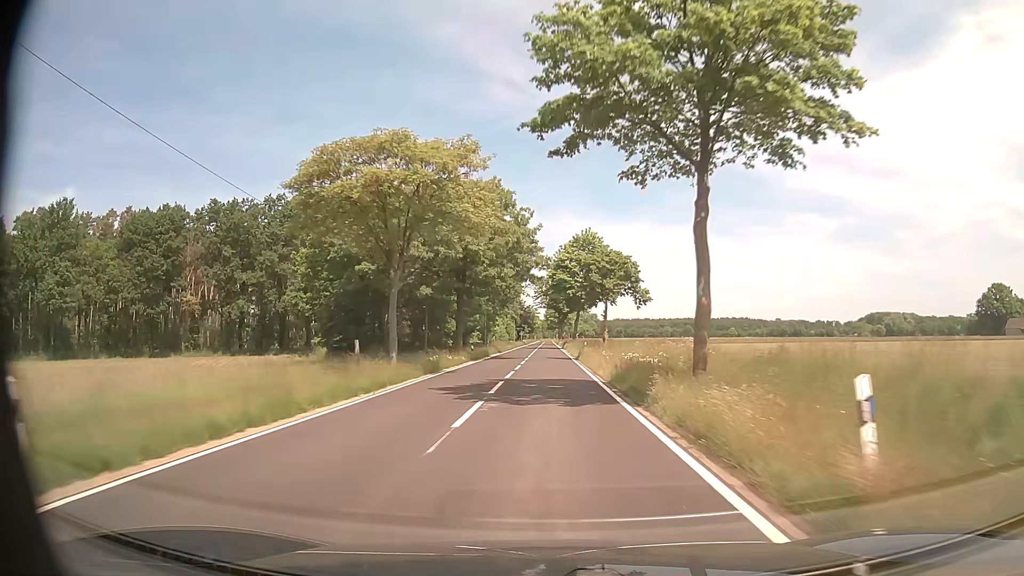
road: tertiary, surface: asphalt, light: Day
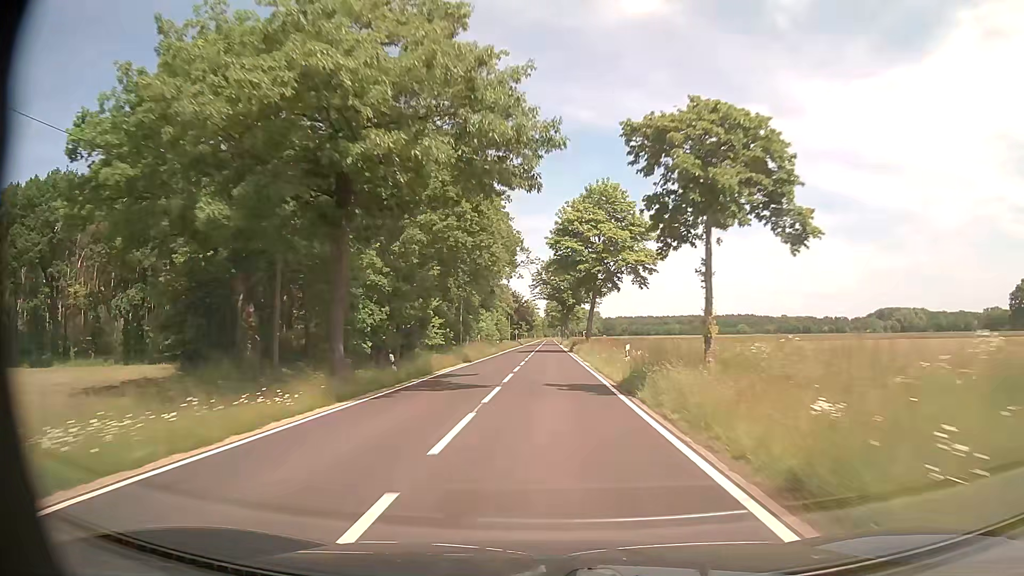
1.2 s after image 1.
(0.0, +27.1) m; 0°
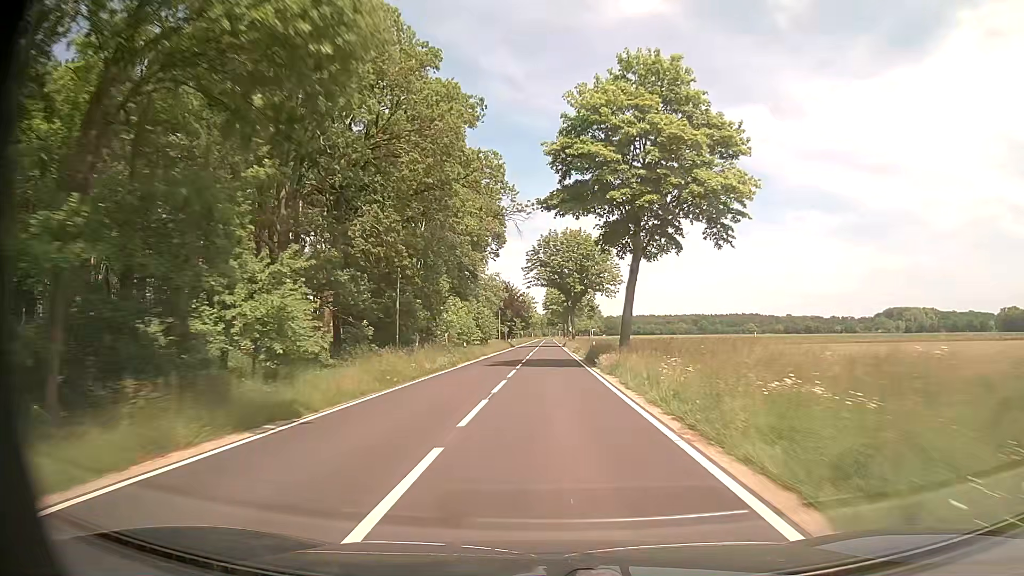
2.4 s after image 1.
(-0.2, +28.1) m; 0°
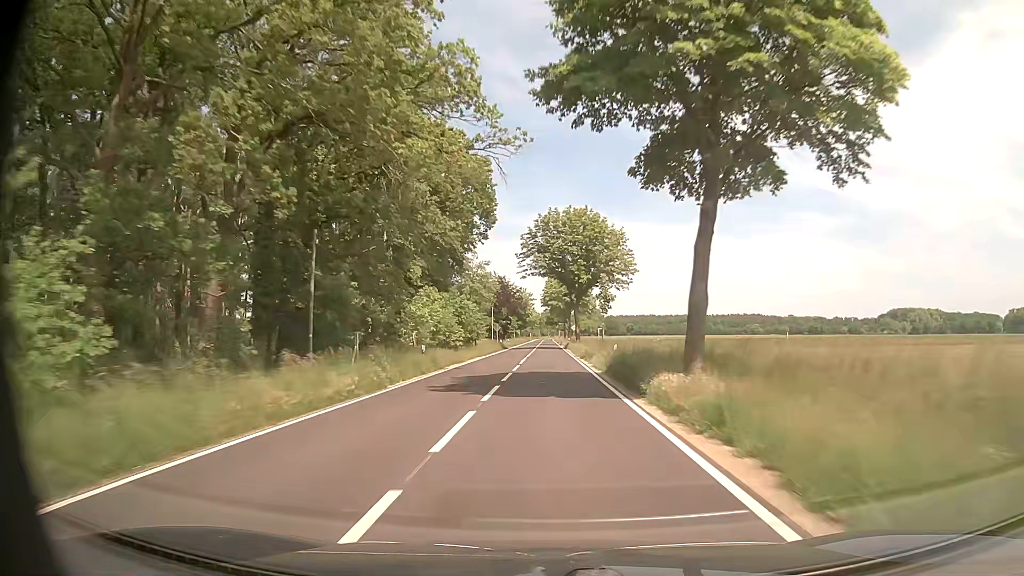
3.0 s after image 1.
(+0.1, +14.4) m; 0°
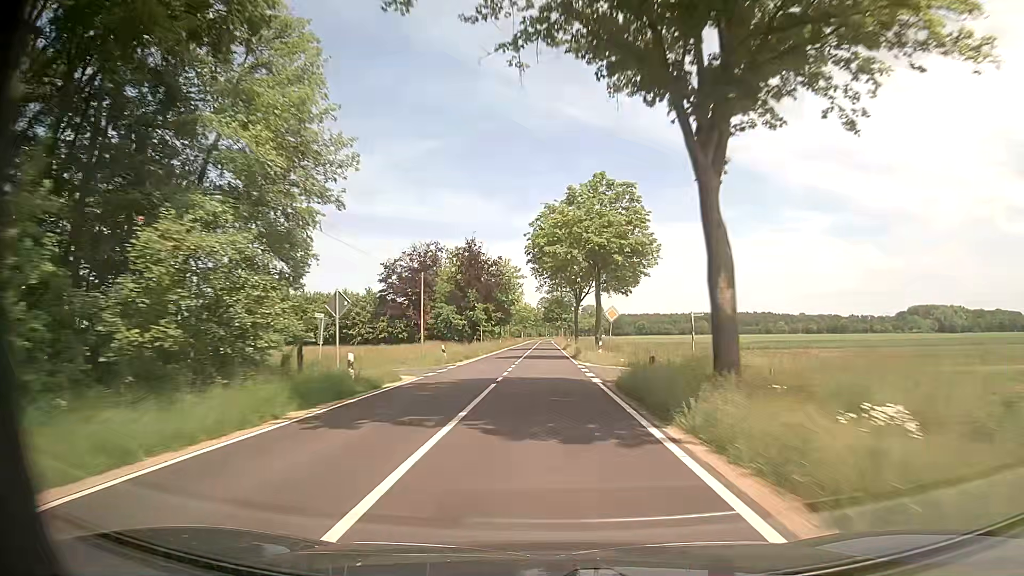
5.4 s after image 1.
(+0.2, +59.8) m; 0°
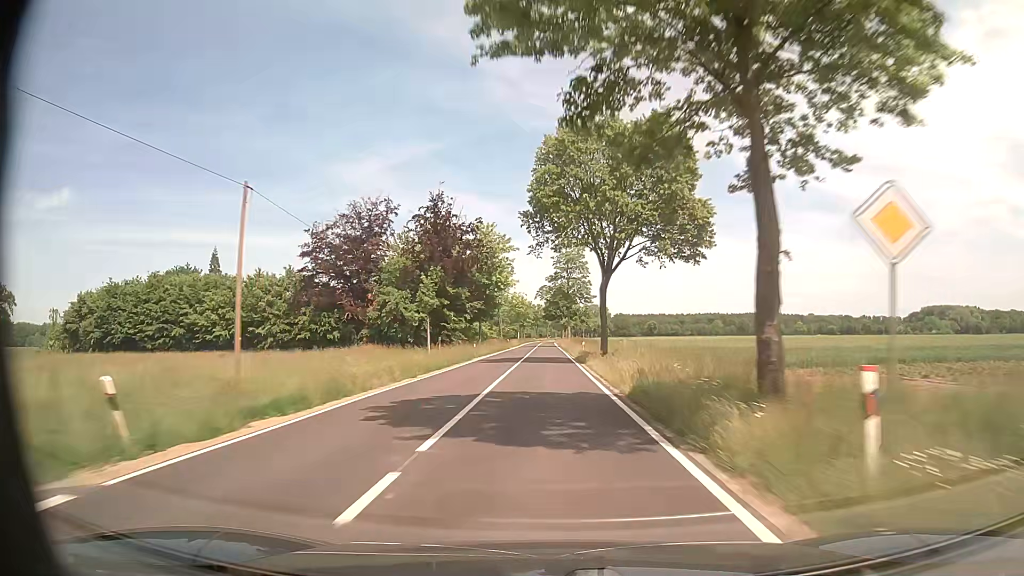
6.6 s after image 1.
(0.0, +30.6) m; 0°
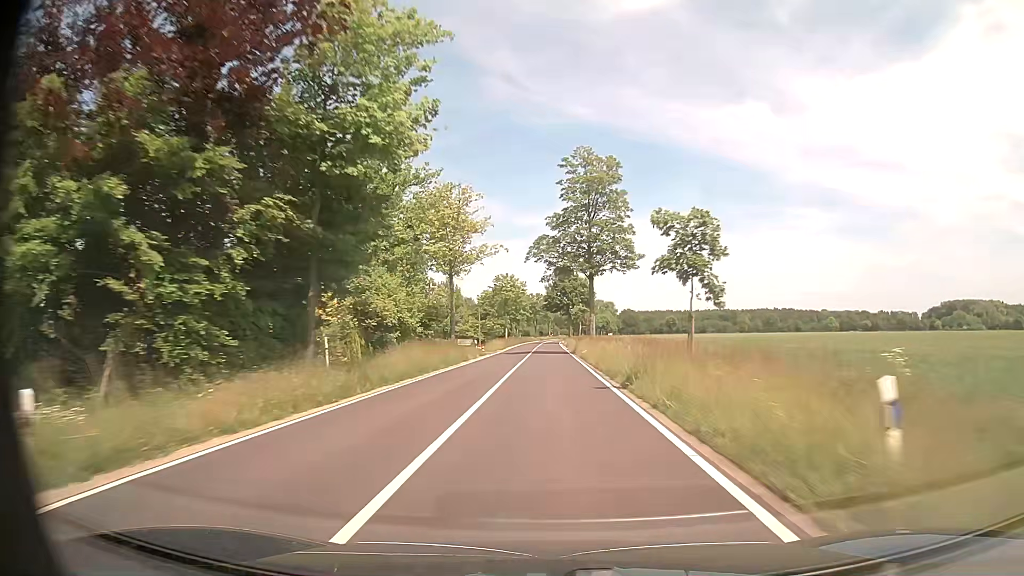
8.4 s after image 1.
(-0.1, +46.5) m; 0°
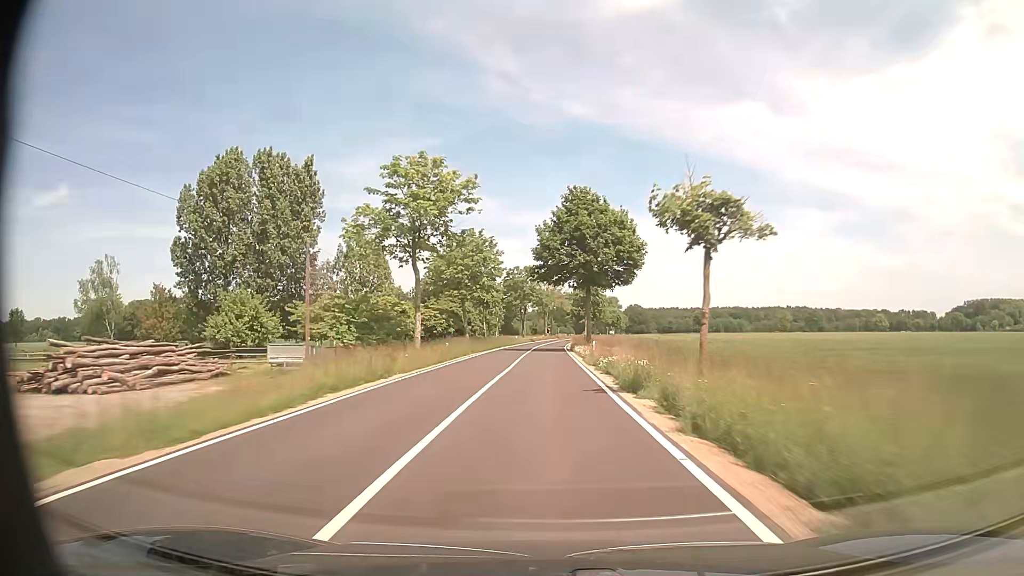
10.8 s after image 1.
(+0.1, +62.6) m; 0°
(0, +10) (0, +20) (0, +30) (0, +40) (0, +50) (0, +60) (0, +70) (+1, +80) (+1, +90) (+2, +100) m
